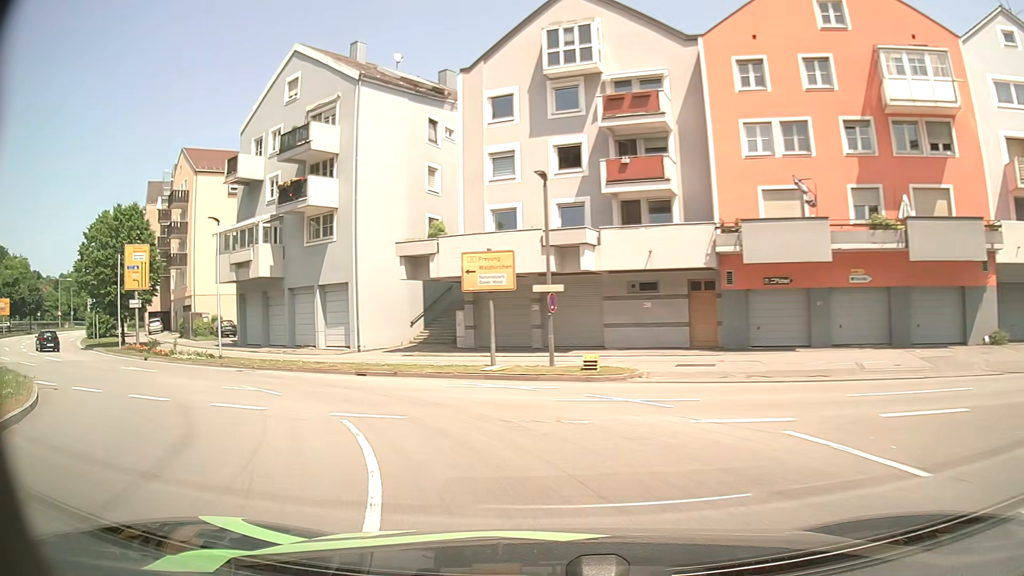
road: primary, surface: asphalt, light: Day
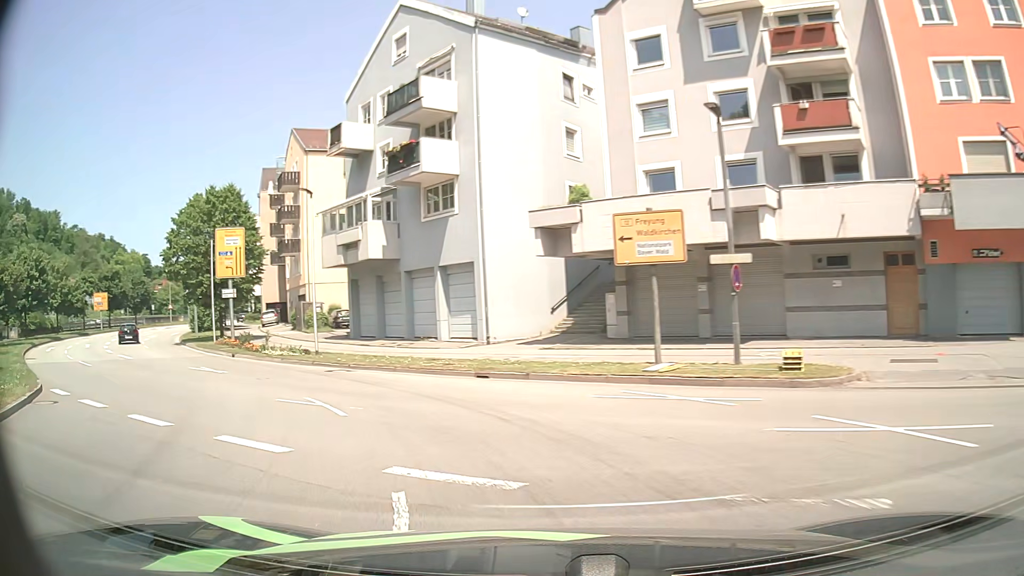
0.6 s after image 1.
(-0.6, +5.3) m; -13°
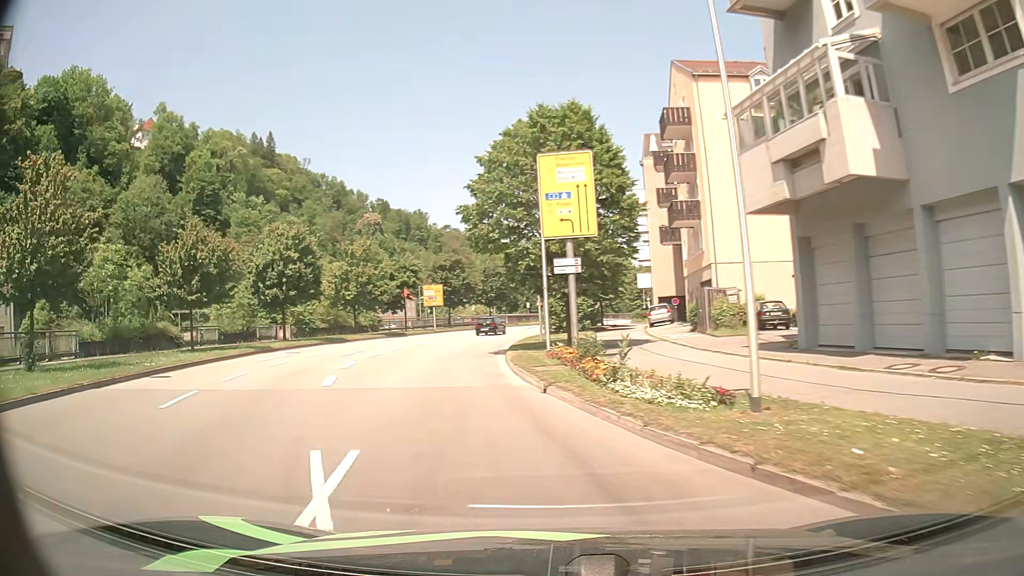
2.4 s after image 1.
(-5.5, +16.7) m; -34°
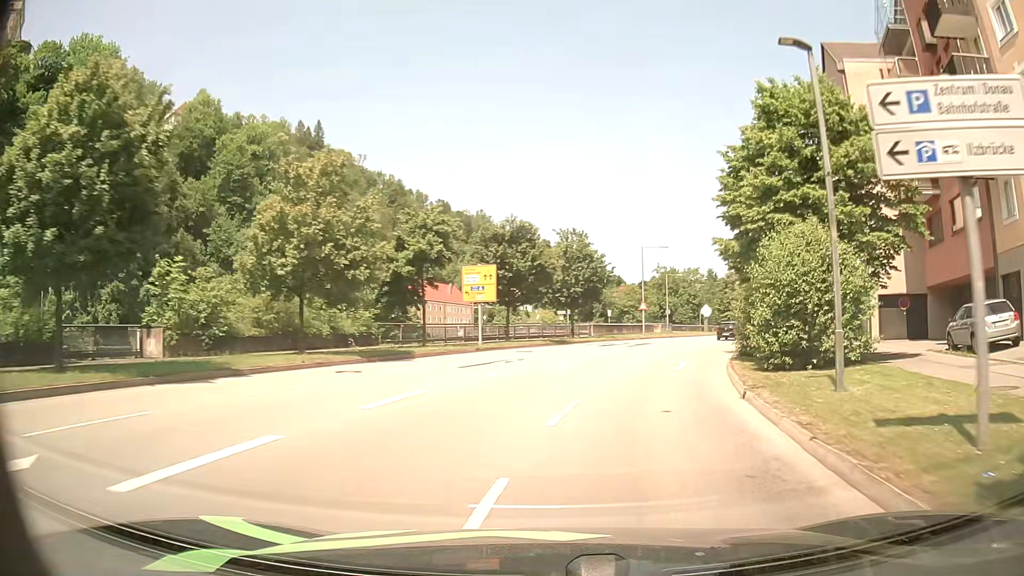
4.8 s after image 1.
(-4.2, +29.2) m; -6°
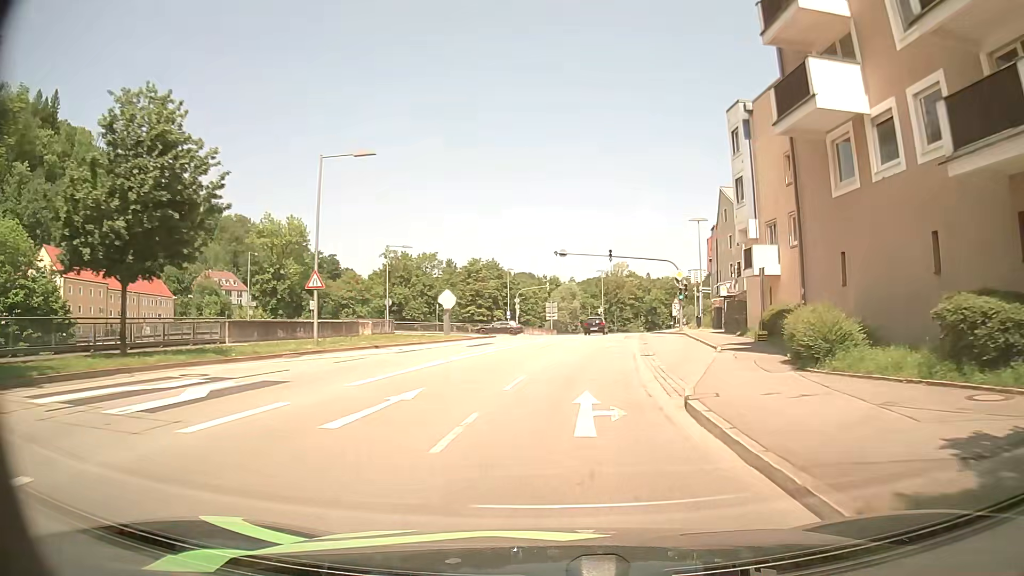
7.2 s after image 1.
(+6.7, +31.1) m; +22°
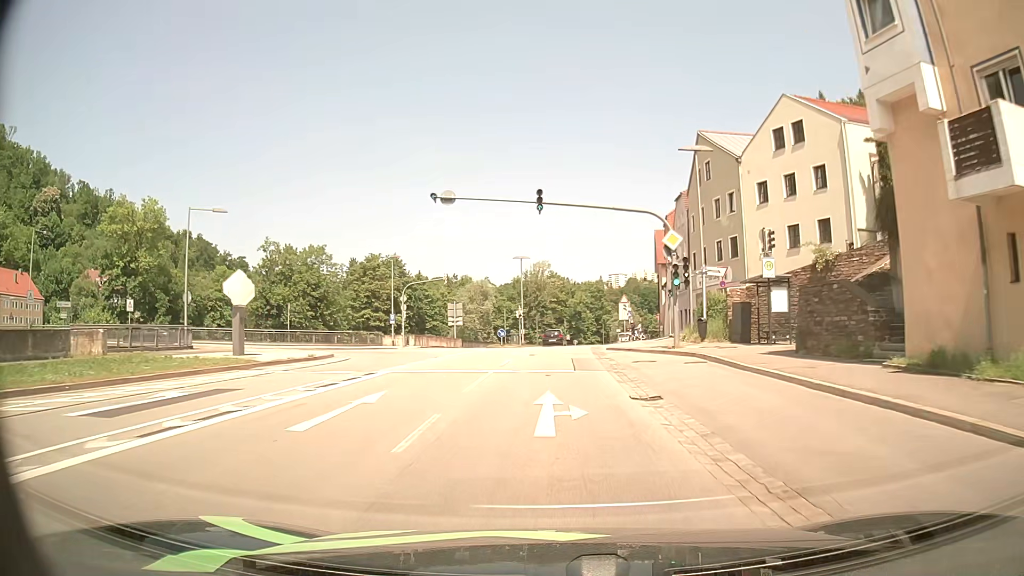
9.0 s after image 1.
(+1.9, +23.8) m; +8°
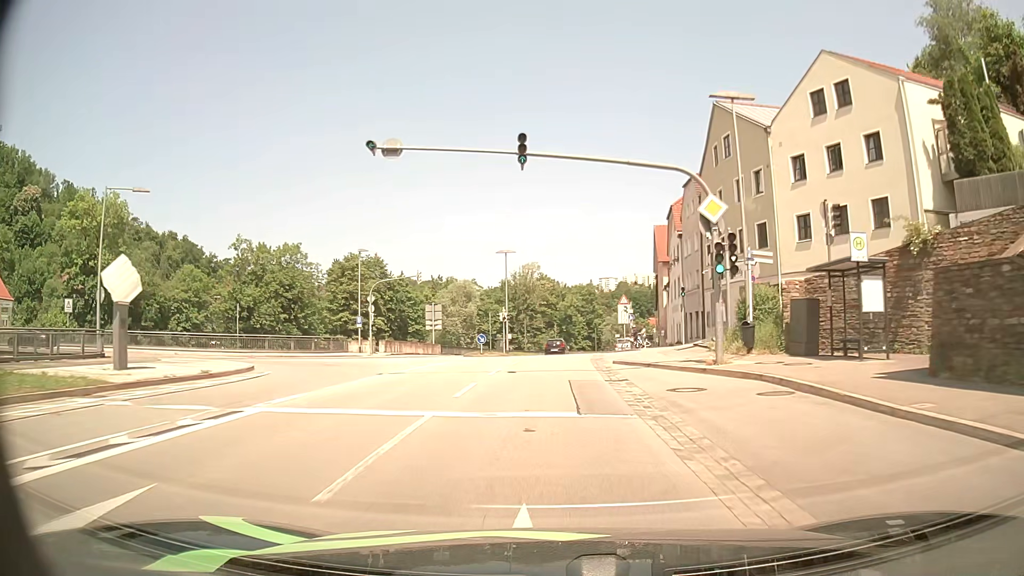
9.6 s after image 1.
(+0.1, +7.9) m; +1°
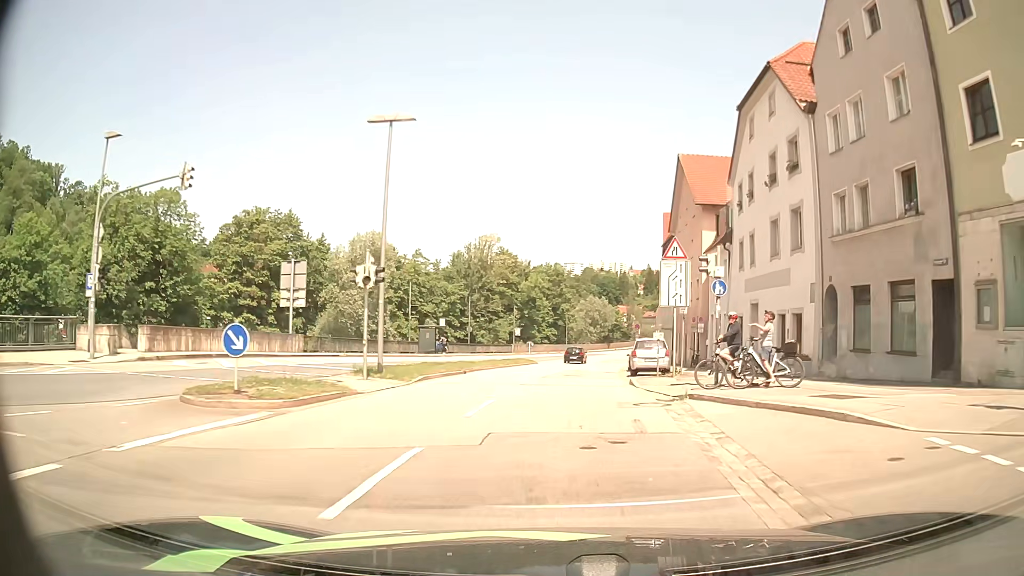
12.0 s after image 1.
(+0.5, +32.0) m; +3°
(0, +10) (+1, +20) (+1, +30) (+2, +40) (+3, +50) (+5, +60) (+6, +70) (+8, +79) (+10, +89) (+12, +99) m
